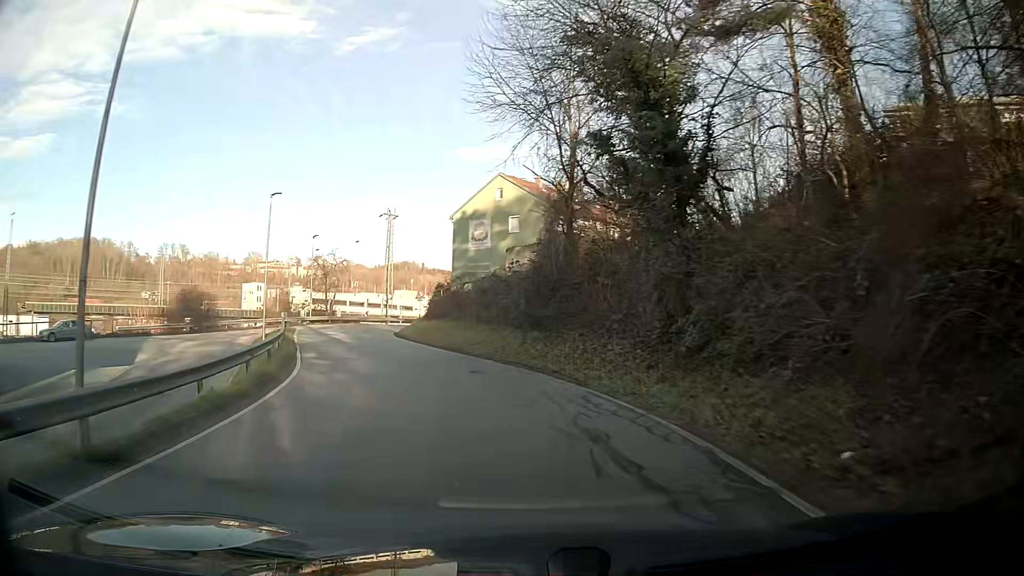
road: residential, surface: asphalt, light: Day
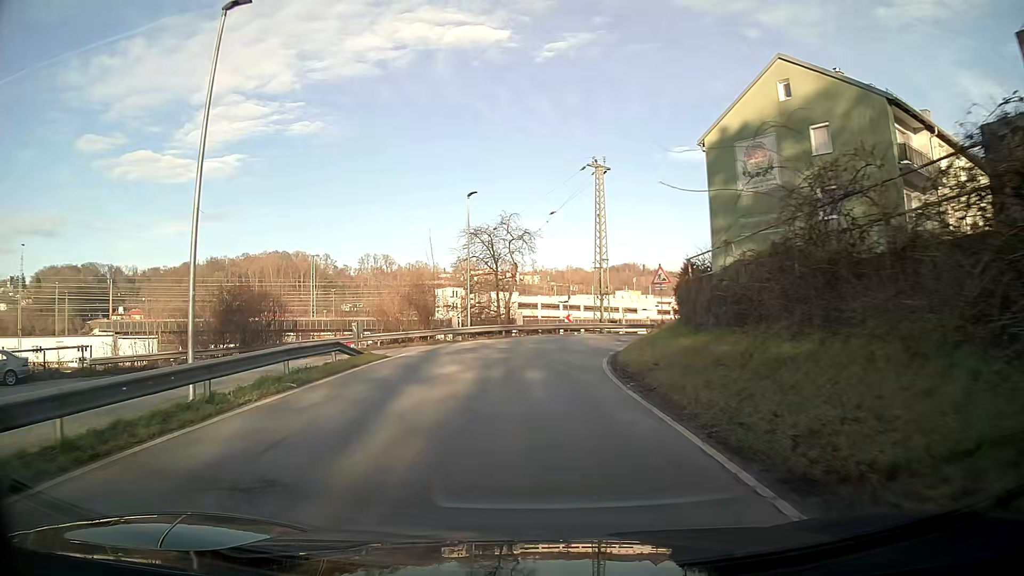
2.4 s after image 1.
(-4.1, +25.5) m; -16°
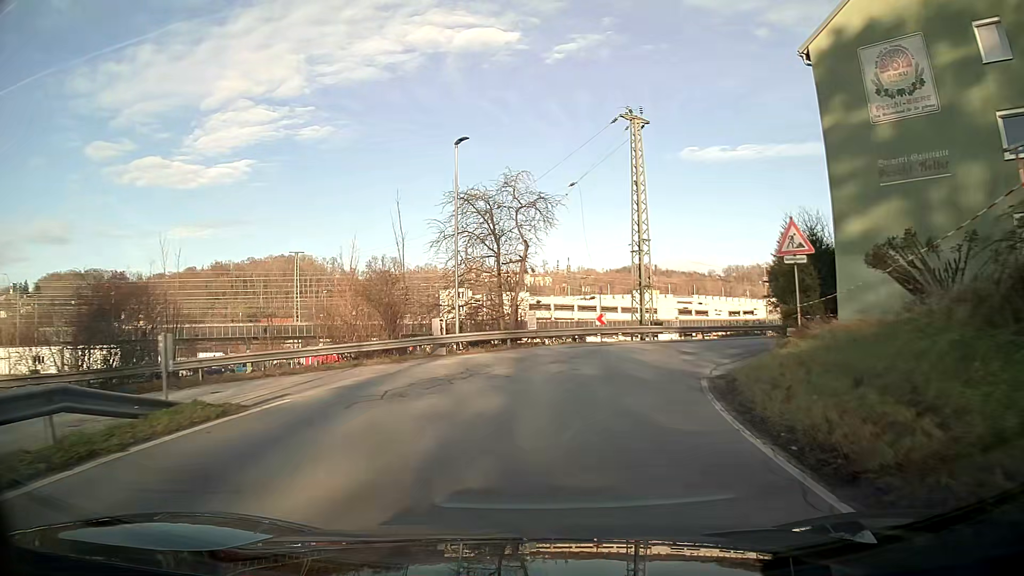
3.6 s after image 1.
(-0.1, +12.2) m; +1°
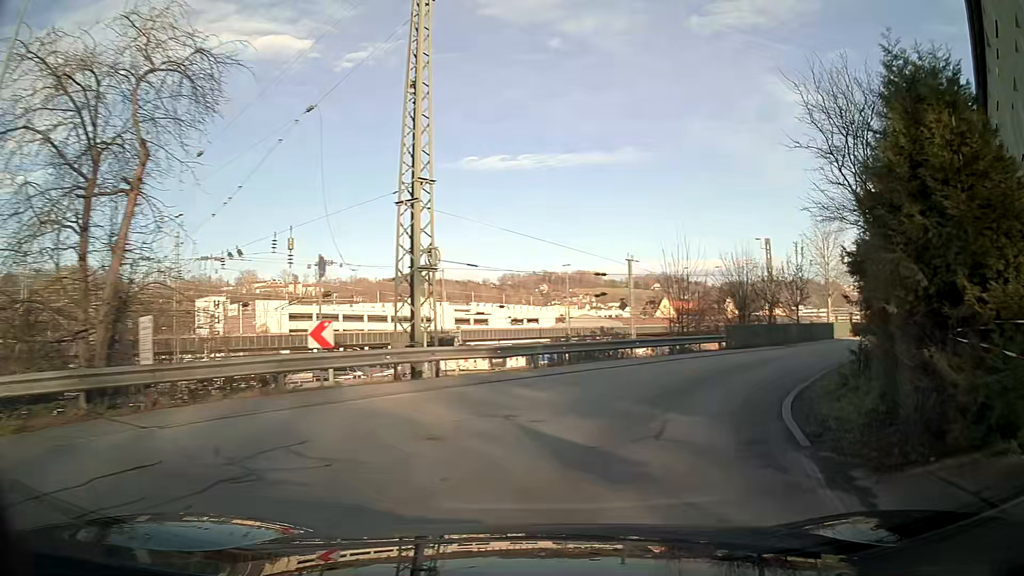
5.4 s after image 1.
(+2.6, +16.6) m; +21°
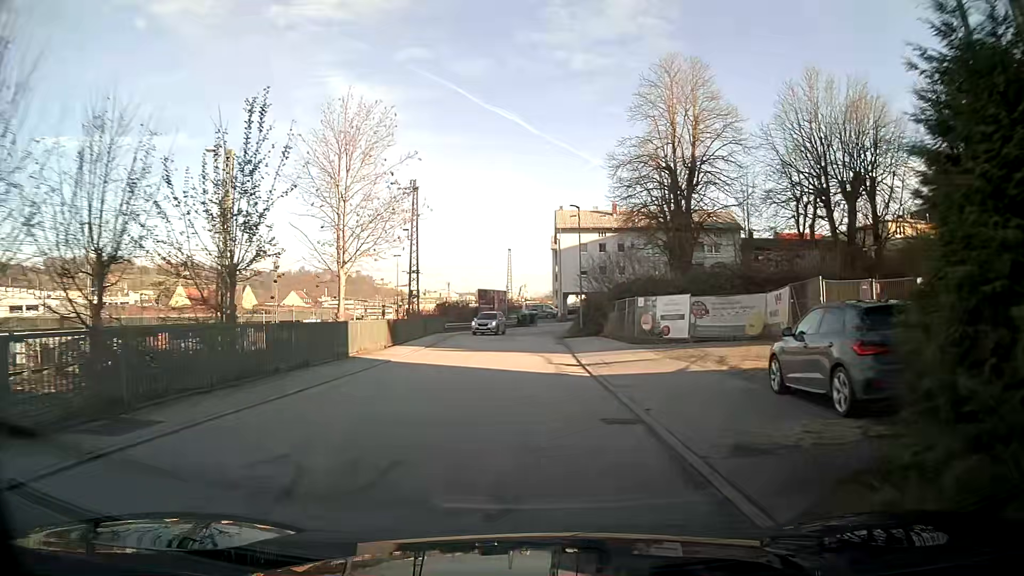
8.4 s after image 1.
(+10.5, +24.9) m; +36°
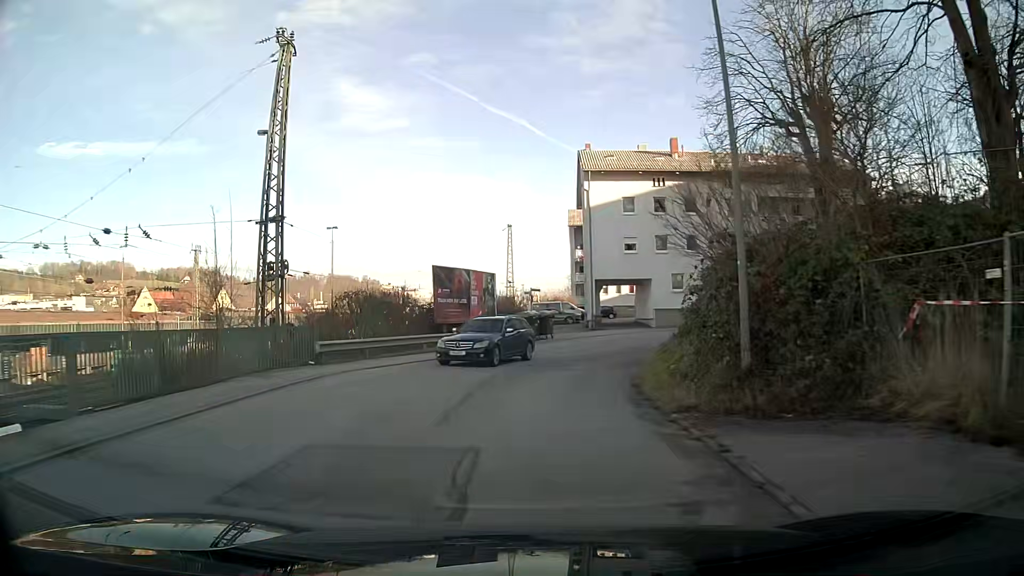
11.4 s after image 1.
(0.0, +31.7) m; 0°
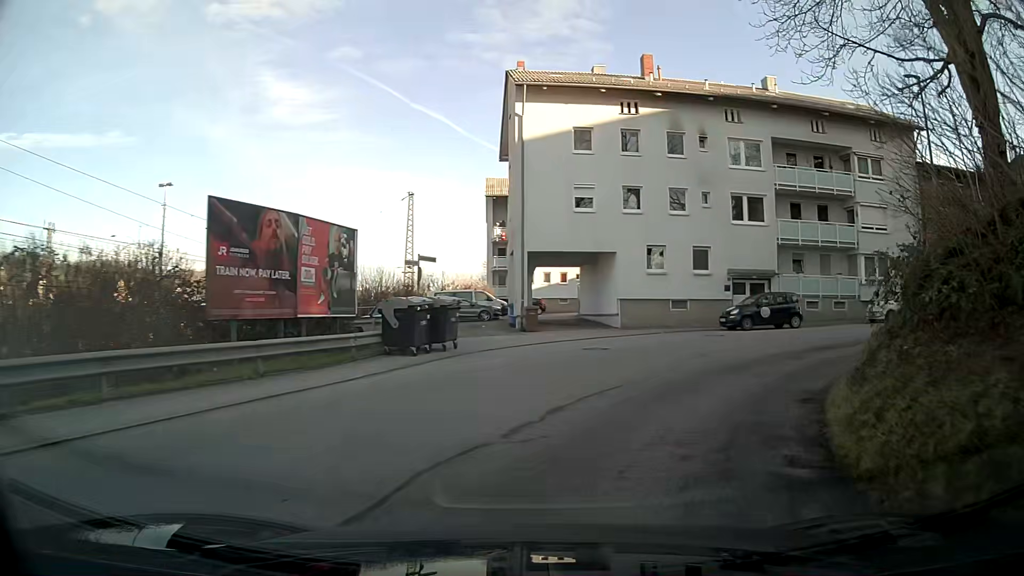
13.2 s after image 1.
(+1.0, +16.4) m; +12°
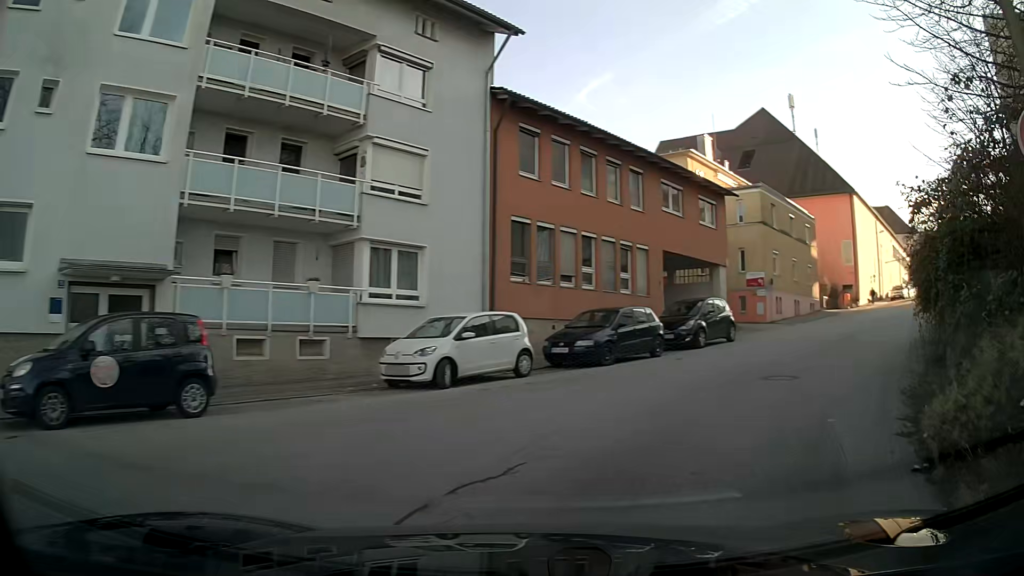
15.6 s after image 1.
(+6.7, +17.1) m; +48°
(+2, +10) (+7, +19) (+12, +27) (+17, +36) (+23, +44) (+21, +53) (+13, +59) (+5, +64) (-4, +70) (-12, +75) m
